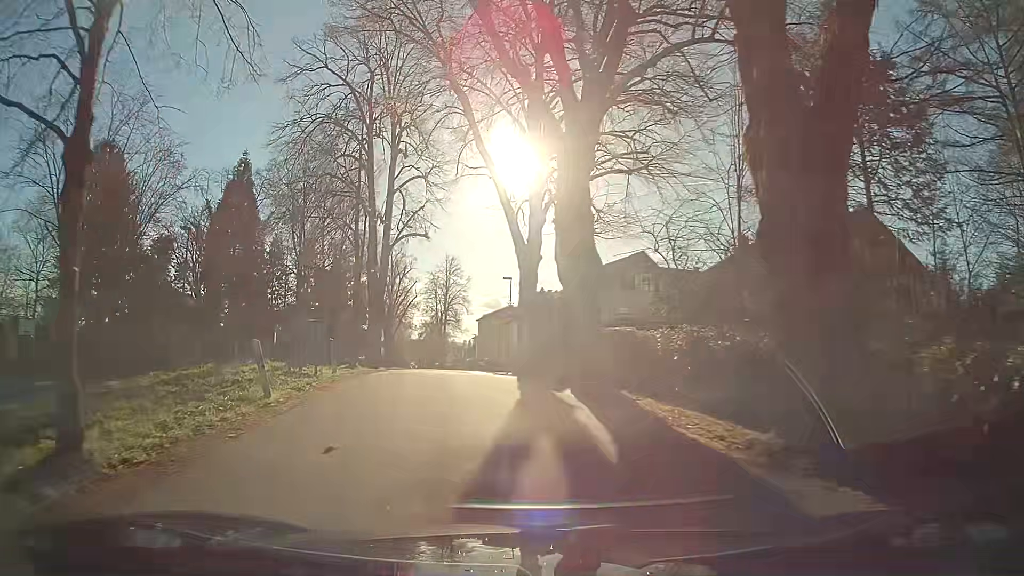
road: secondary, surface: asphalt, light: Day
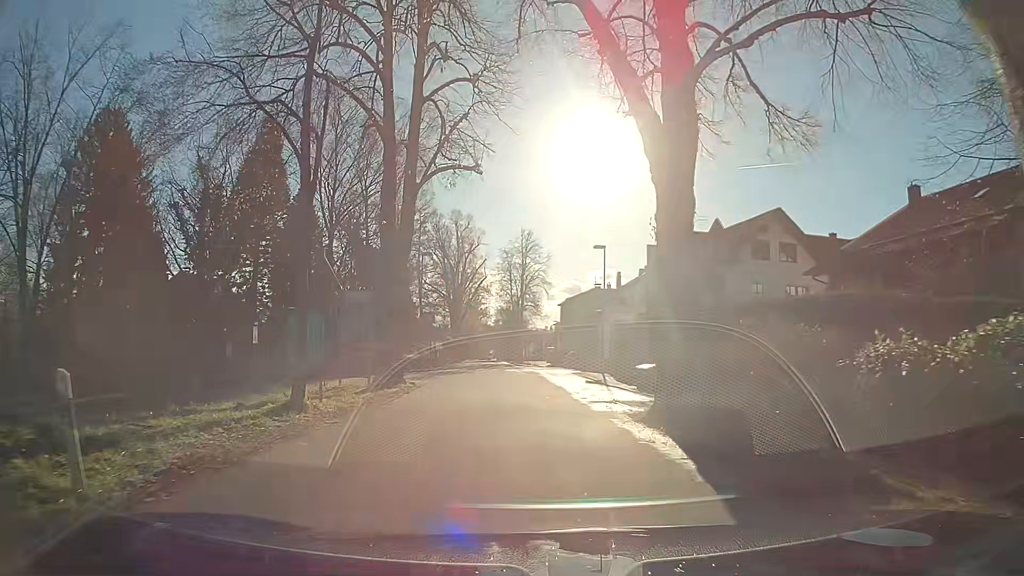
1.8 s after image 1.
(-1.1, +14.4) m; -6°
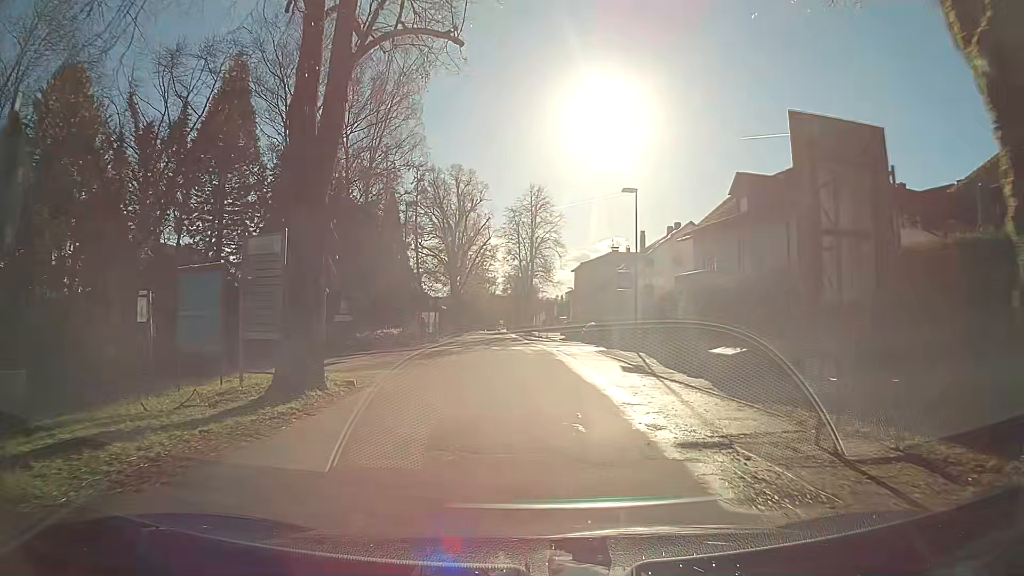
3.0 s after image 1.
(+0.1, +9.5) m; 0°
